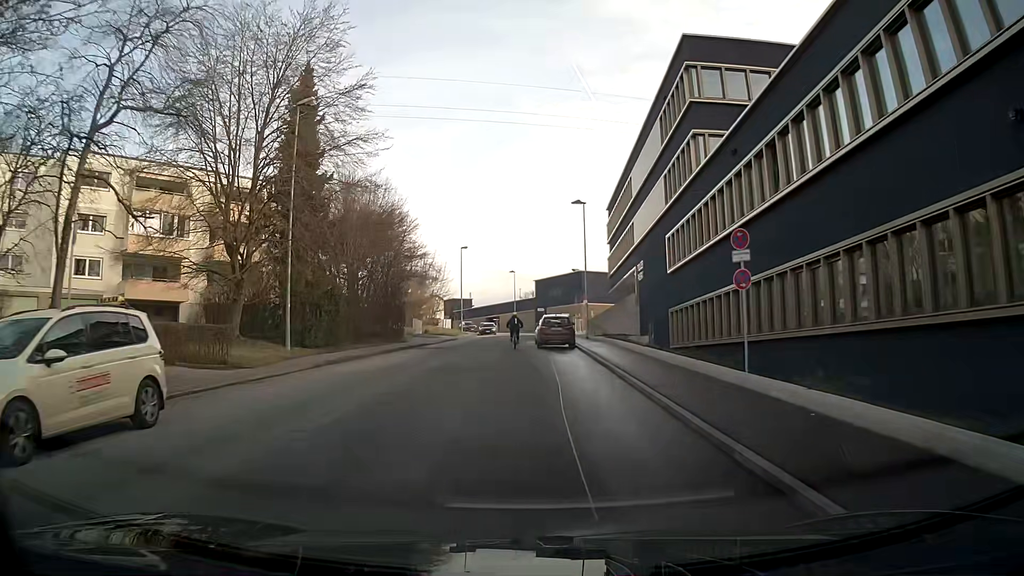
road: residential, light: Day
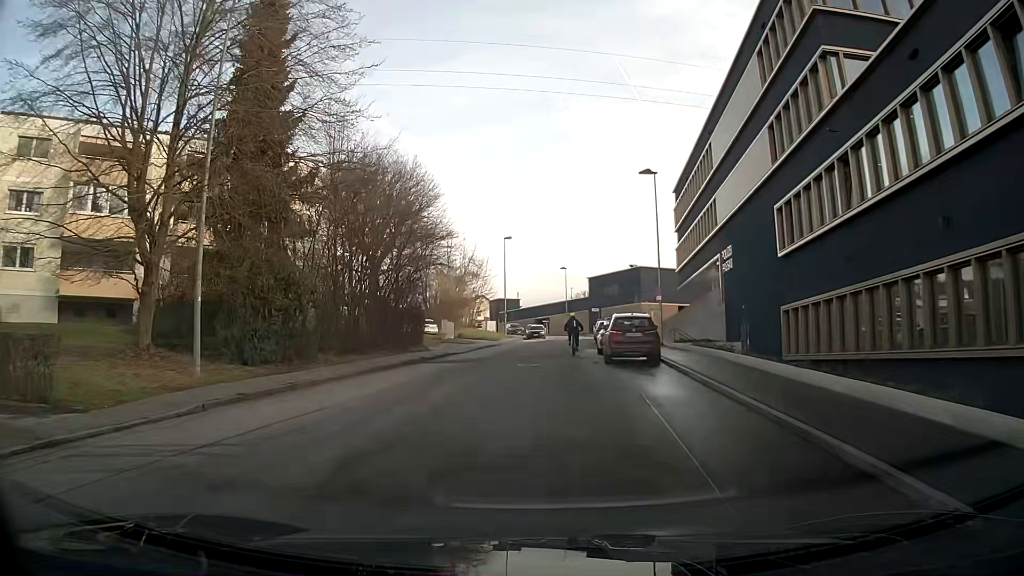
(-0.3, +10.7) m; -3°
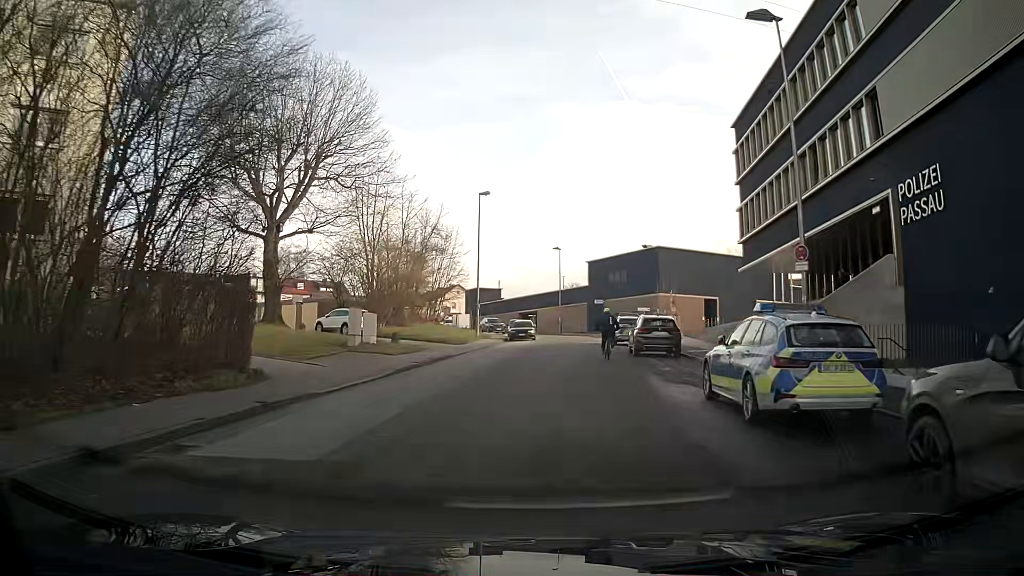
(-0.1, +21.1) m; +2°
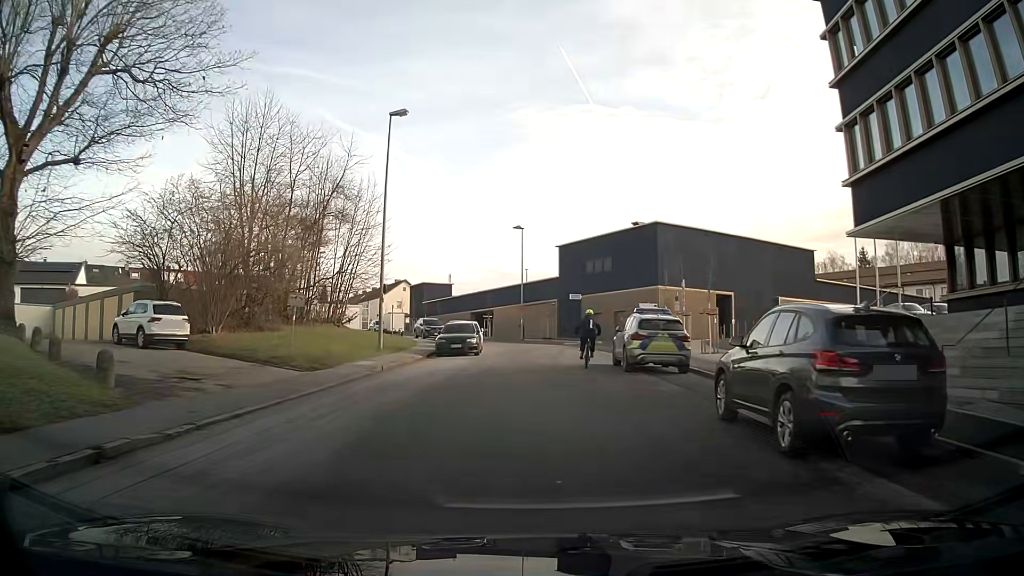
(+0.5, +19.1) m; +2°
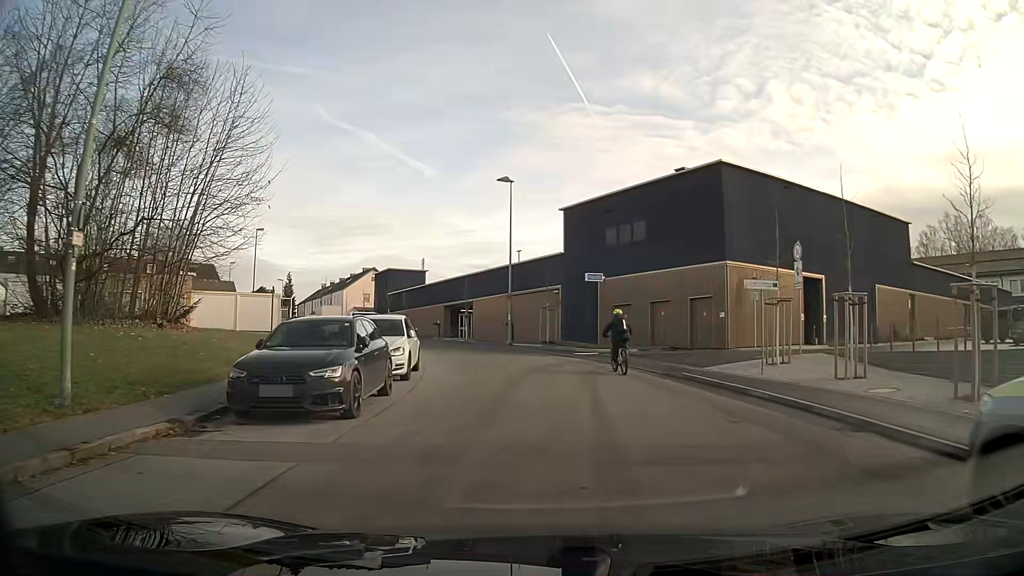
(+0.2, +19.3) m; +2°
(0, +10) (0, +20) (-2, +30) (-6, +39) (-11, +48) (-16, +56) (-21, +65) (-26, +73) (-32, +82) (-37, +90) m
